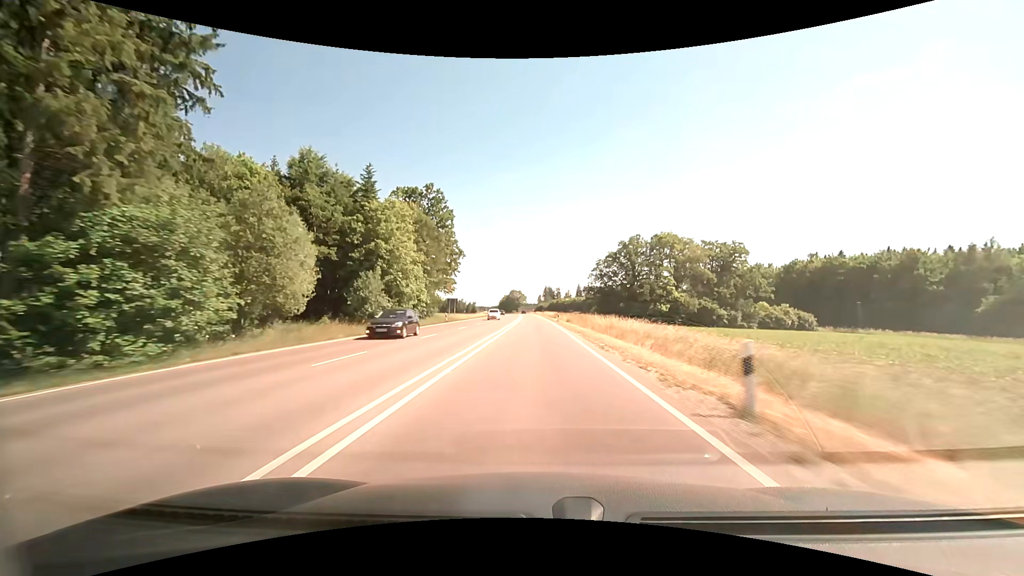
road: primary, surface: asphalt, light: Day
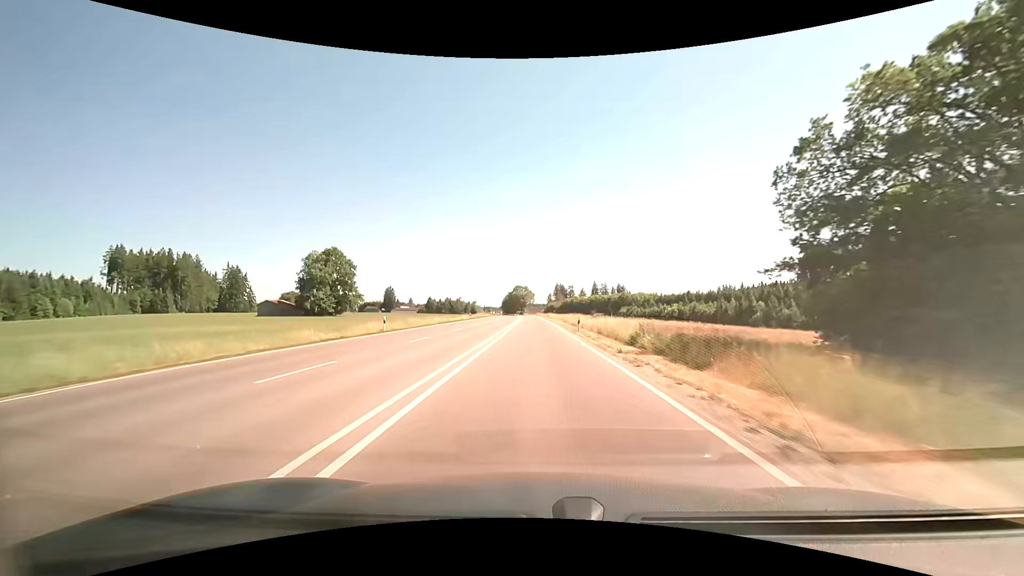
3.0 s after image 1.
(-0.6, +74.2) m; -1°
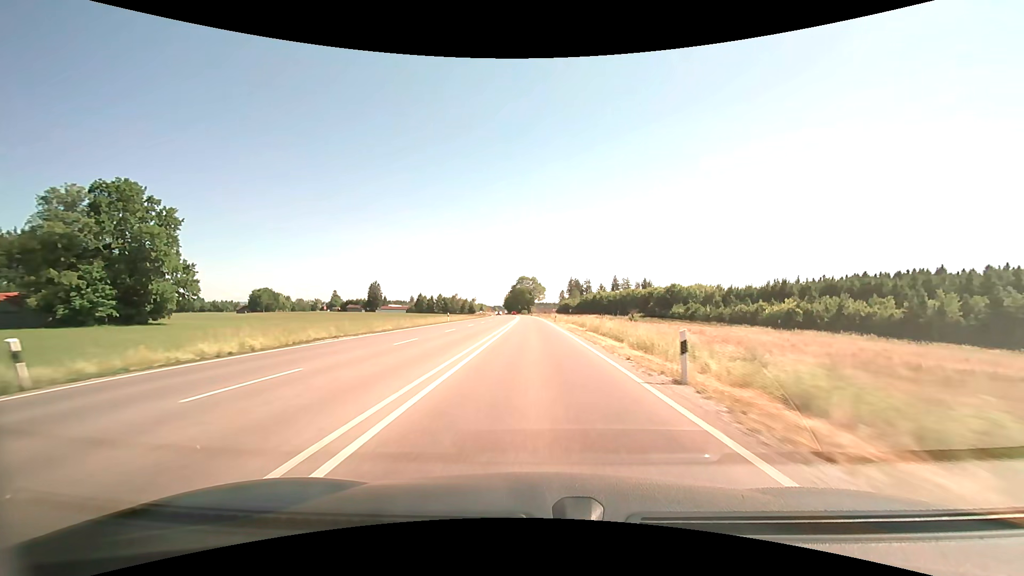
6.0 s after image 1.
(-0.2, +73.4) m; -1°
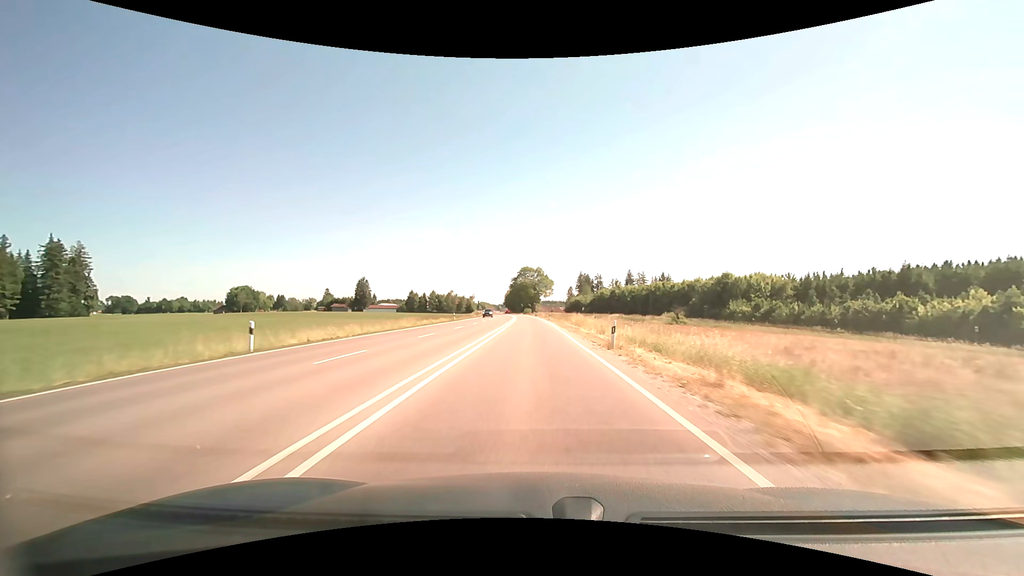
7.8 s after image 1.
(+0.1, +42.1) m; 0°
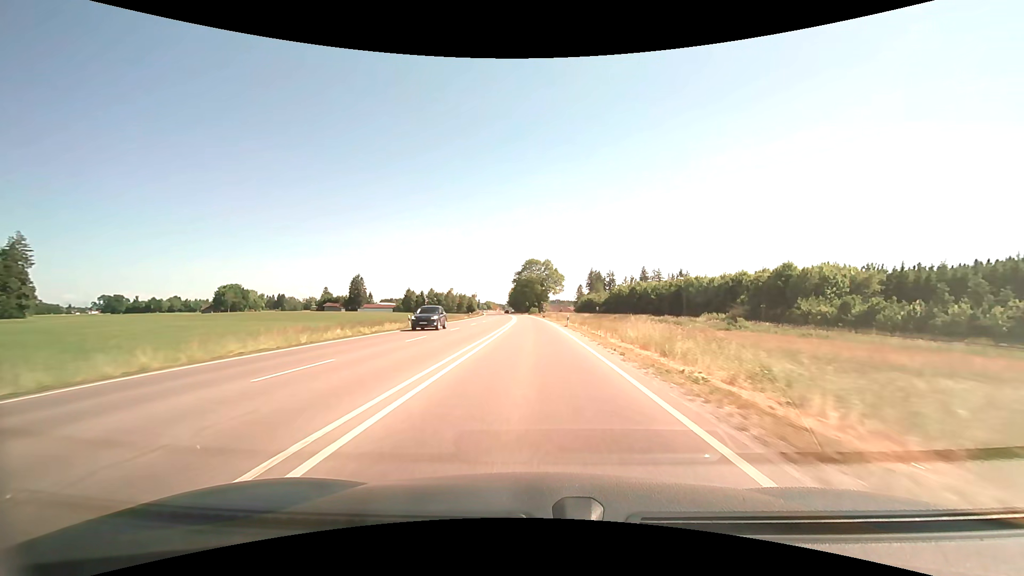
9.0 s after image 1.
(-0.7, +26.7) m; -3°
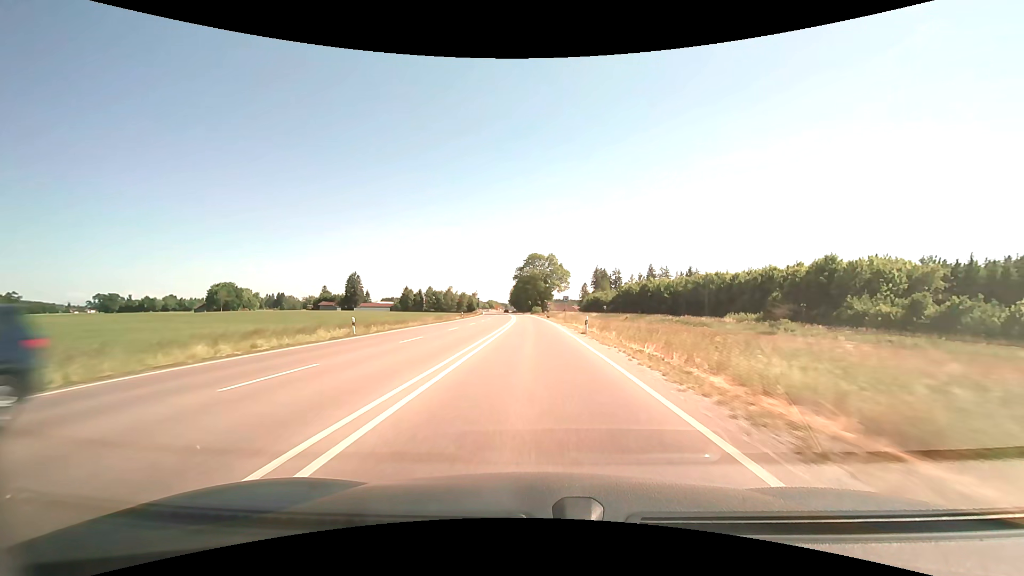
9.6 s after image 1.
(-0.1, +12.9) m; -1°
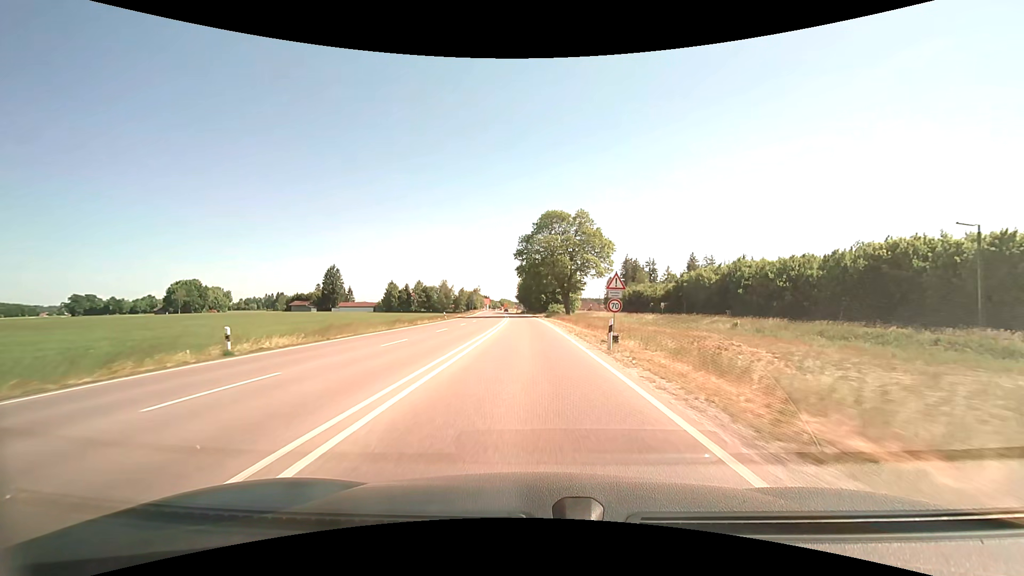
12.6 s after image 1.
(+0.1, +60.7) m; -1°
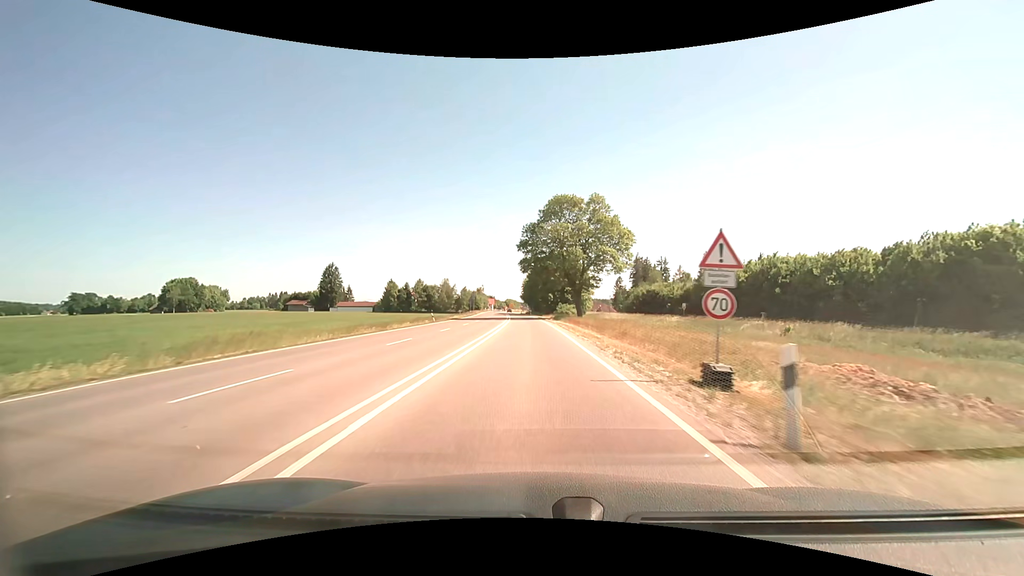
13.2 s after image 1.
(-0.1, +11.3) m; -1°
(0, +10) (0, +20) (0, +30) (-1, +40) (-1, +50) (-1, +60) (-2, +70) (-2, +80) (-3, +90) (-4, +100) m
